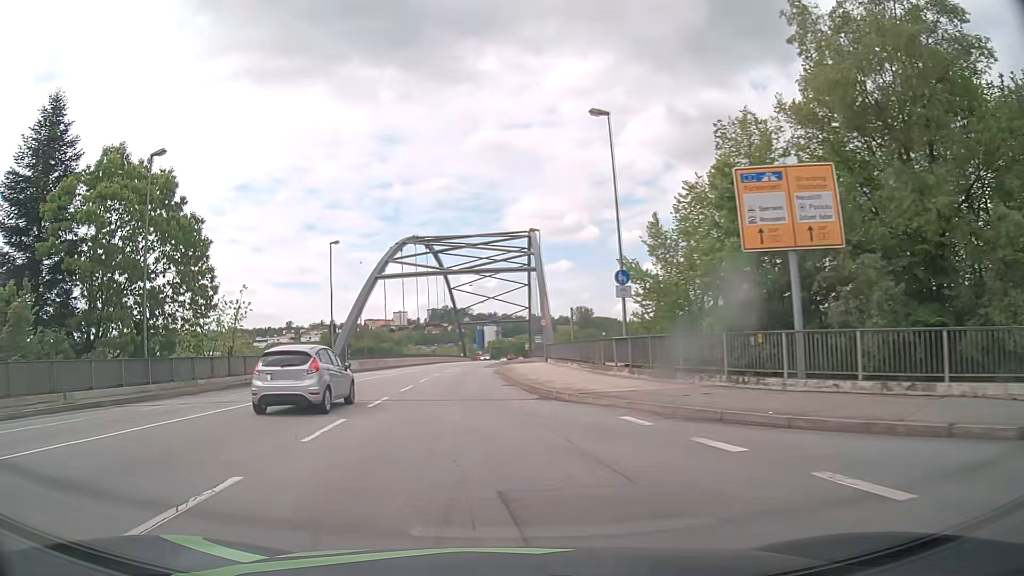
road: primary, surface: asphalt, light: Day
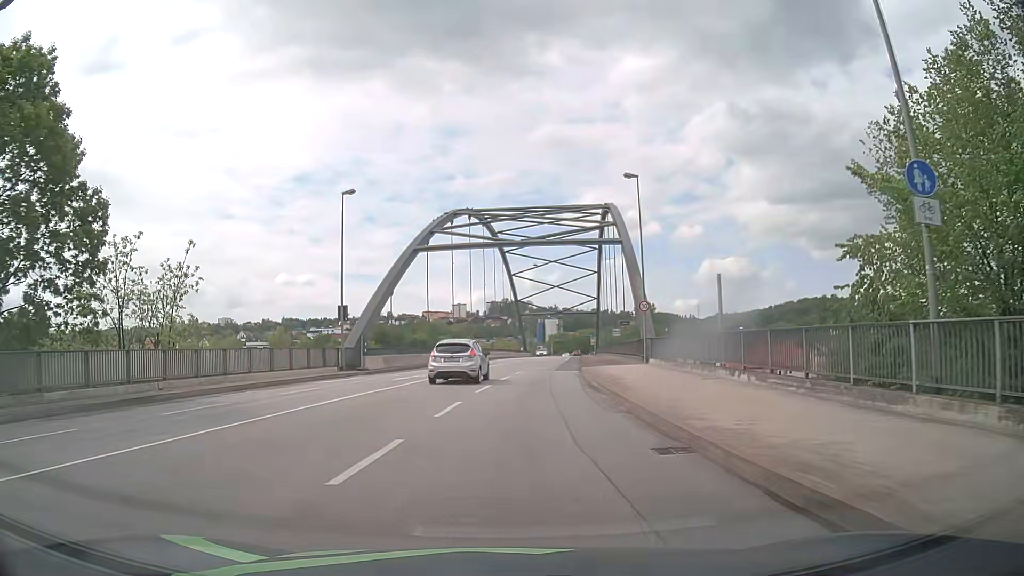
(-1.2, +15.8) m; -5°
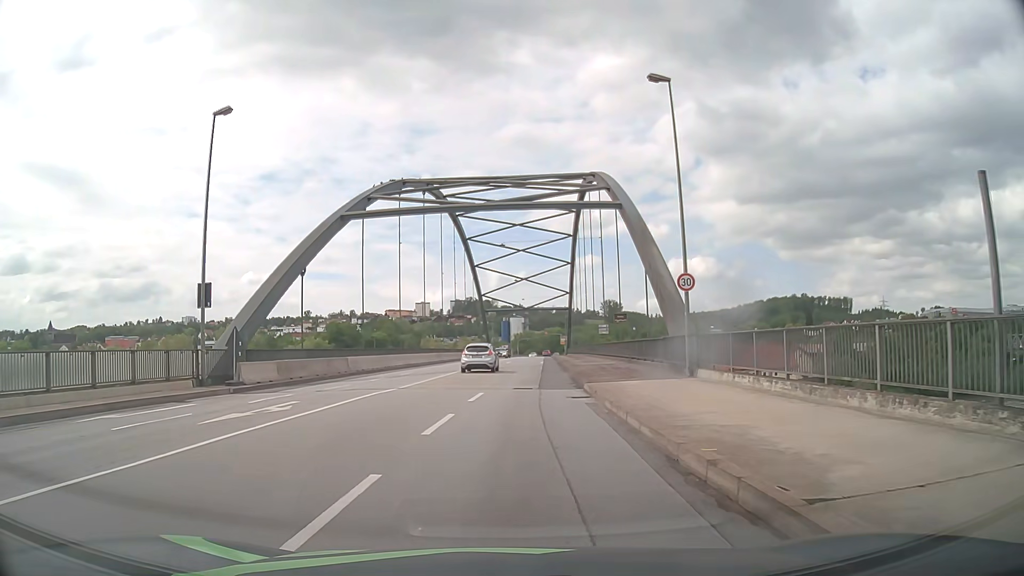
(+0.2, +14.2) m; +2°
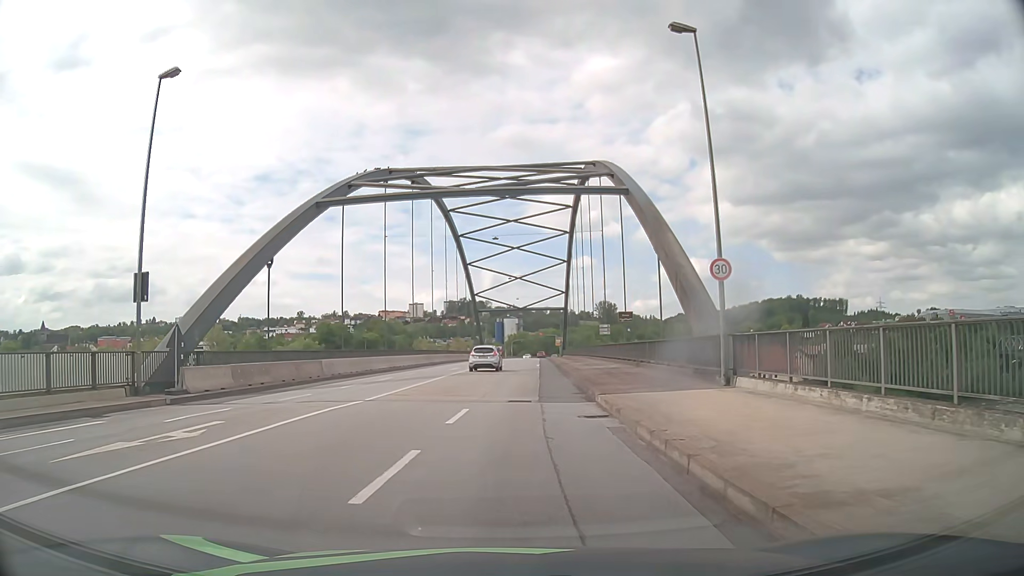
(+0.1, +4.2) m; +2°
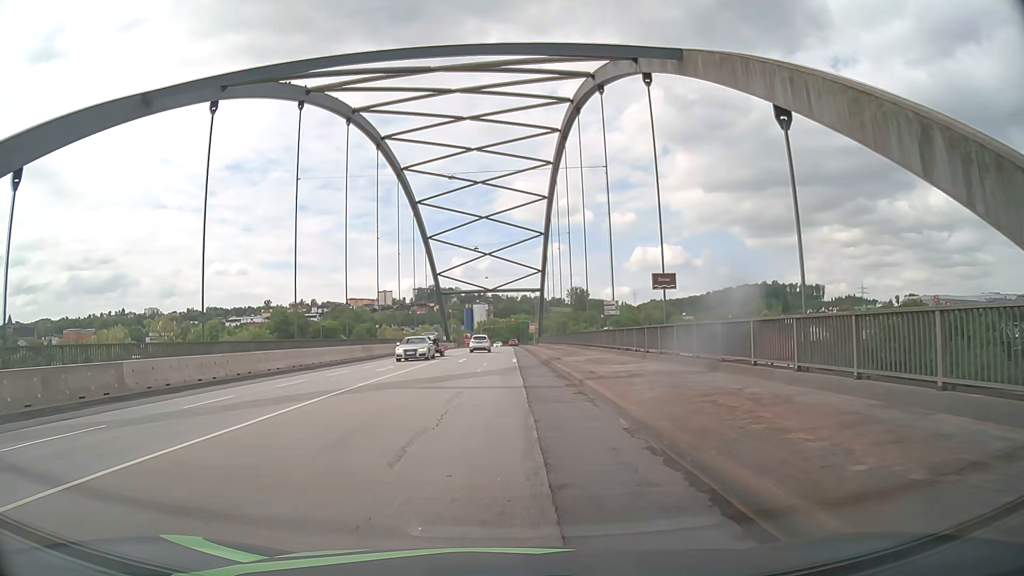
(+0.3, +16.8) m; +2°
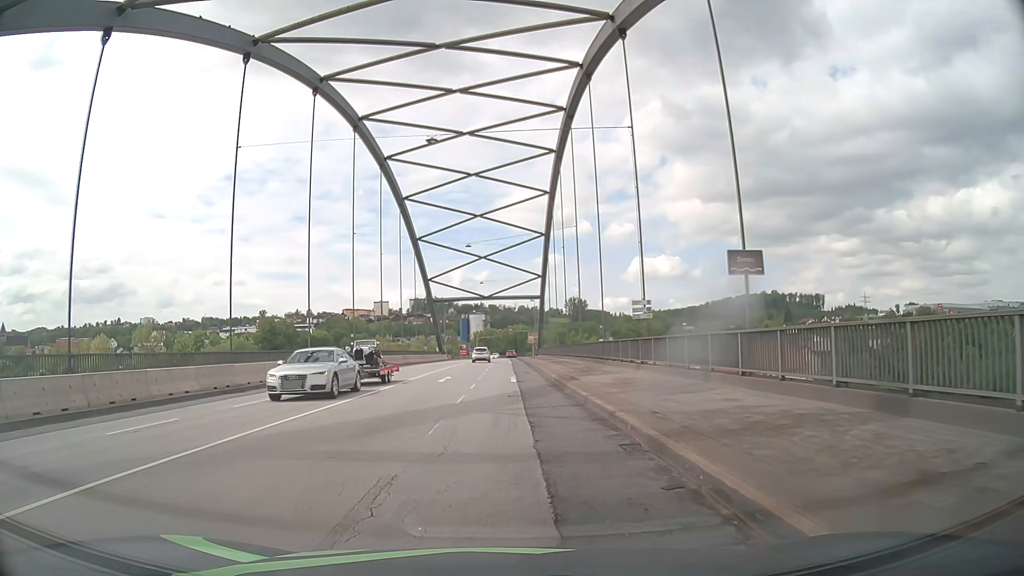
(0.0, +9.0) m; 0°
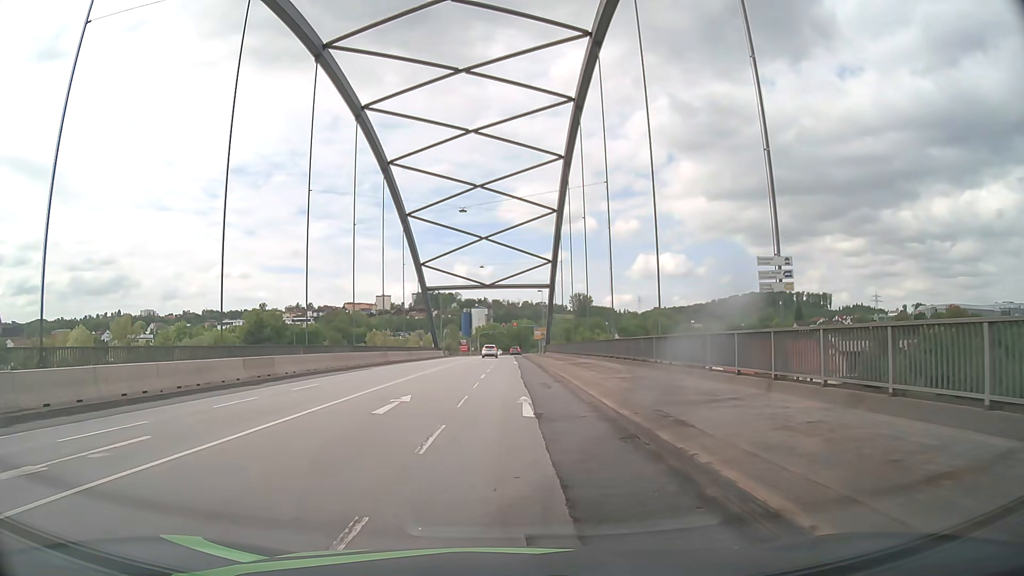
(0.0, +13.7) m; -1°
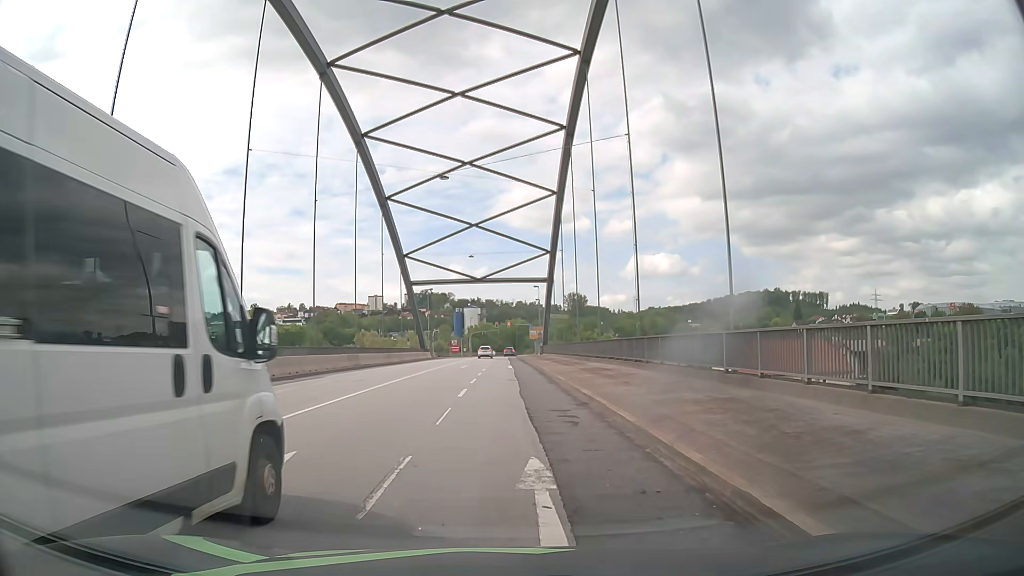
(+0.1, +9.2) m; +1°
(0, +10) (0, +20) (0, +30) (0, +40) (0, +50) (0, +60) (0, +70) (0, +80) (0, +90) (0, +100) m
